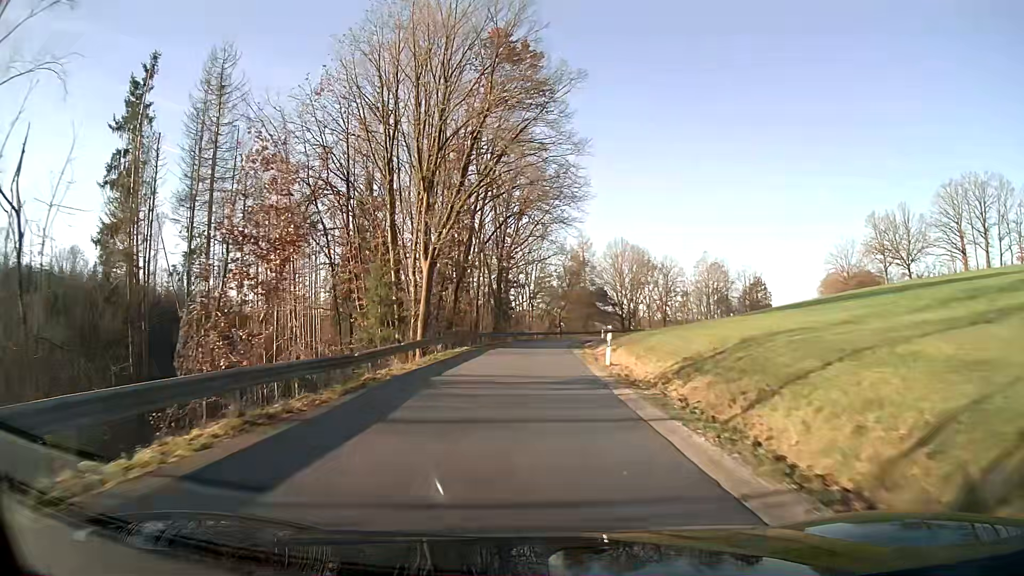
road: residential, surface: asphalt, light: Day
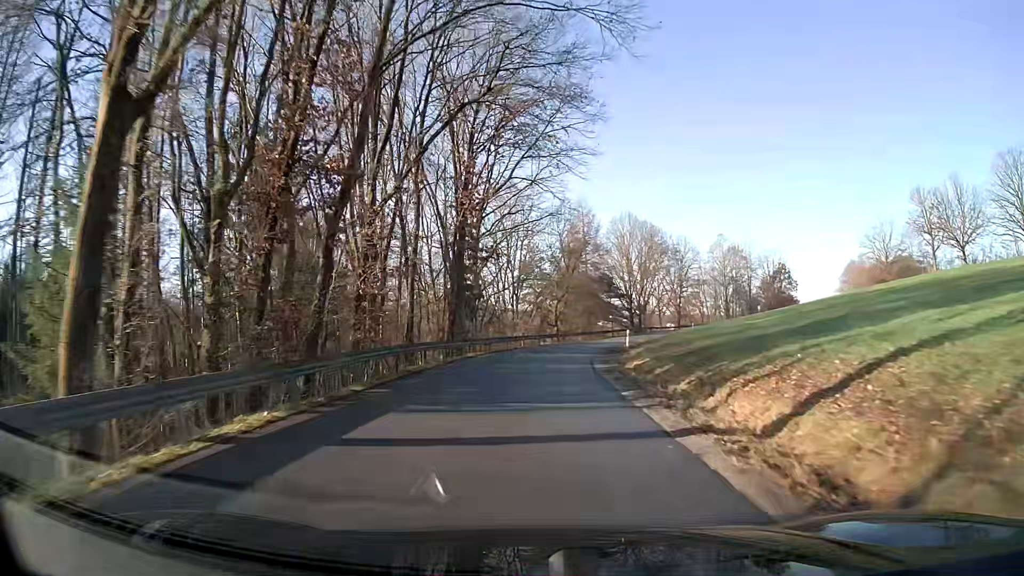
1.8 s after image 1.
(+0.2, +25.6) m; +2°
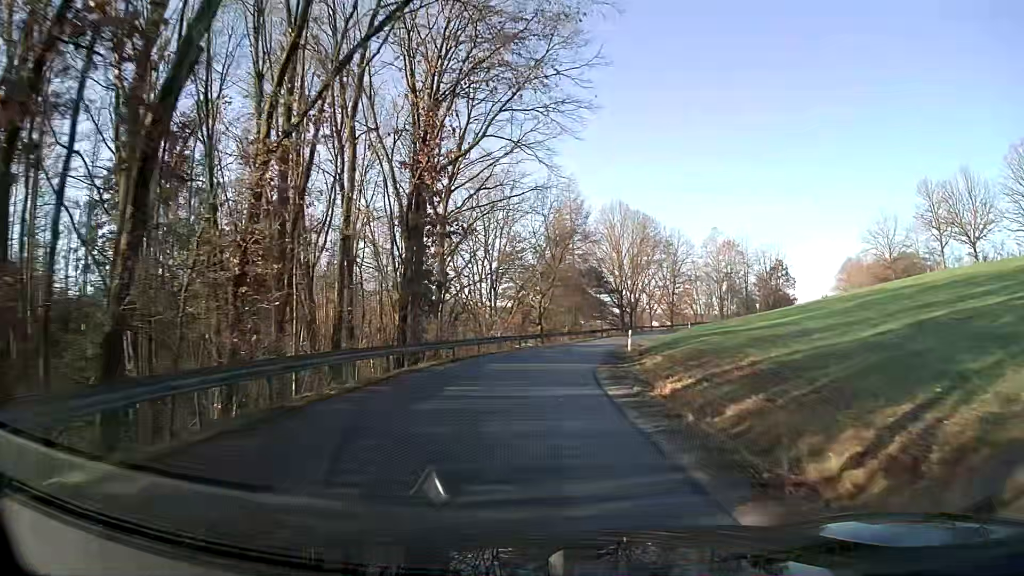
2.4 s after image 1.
(+0.1, +8.6) m; +1°
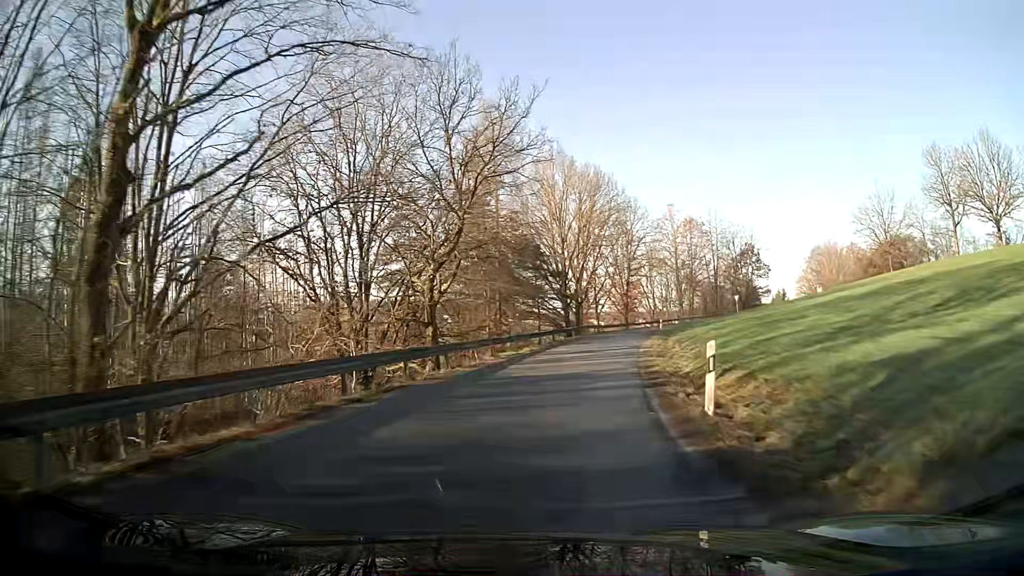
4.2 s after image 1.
(+1.3, +25.7) m; +7°
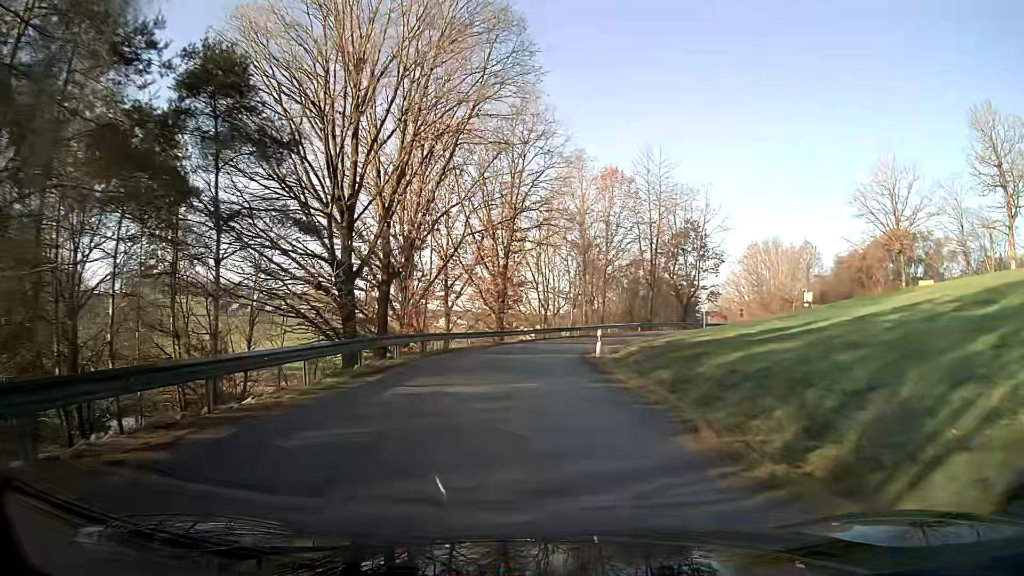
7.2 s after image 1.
(+4.3, +38.9) m; +10°
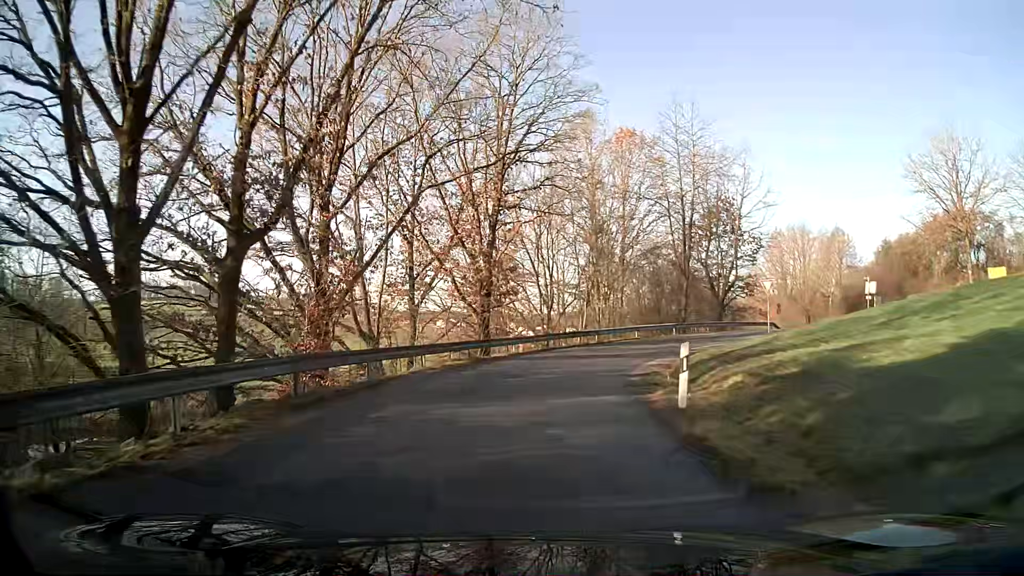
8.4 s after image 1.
(0.0, +13.4) m; 0°
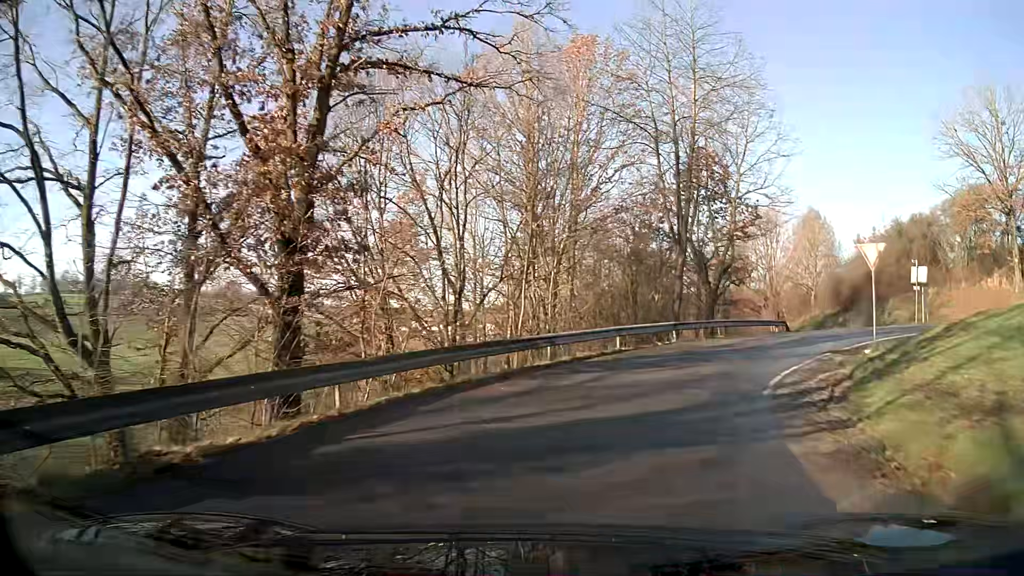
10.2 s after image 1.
(+0.7, +17.3) m; +8°
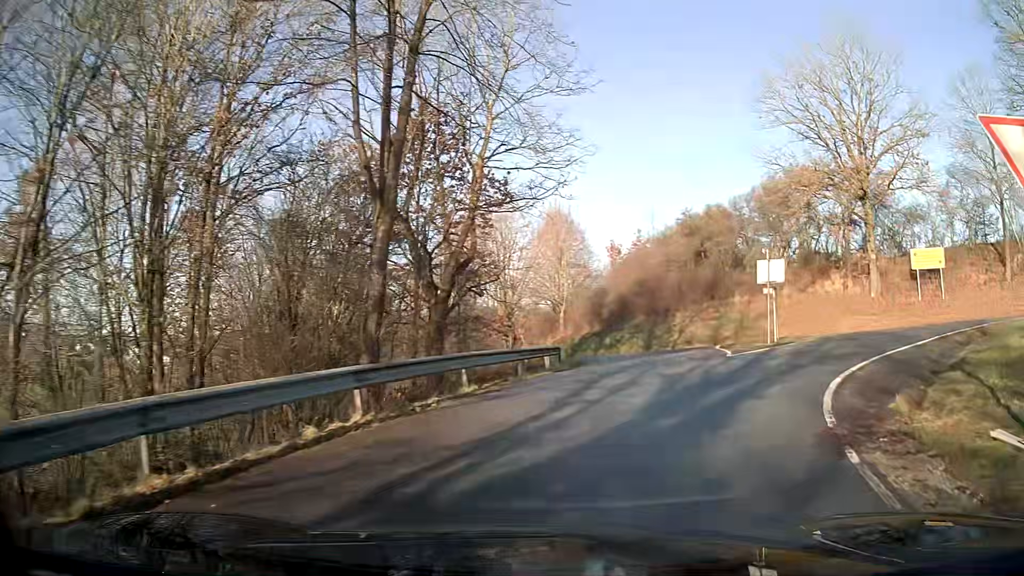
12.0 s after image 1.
(+3.2, +14.1) m; +27°
